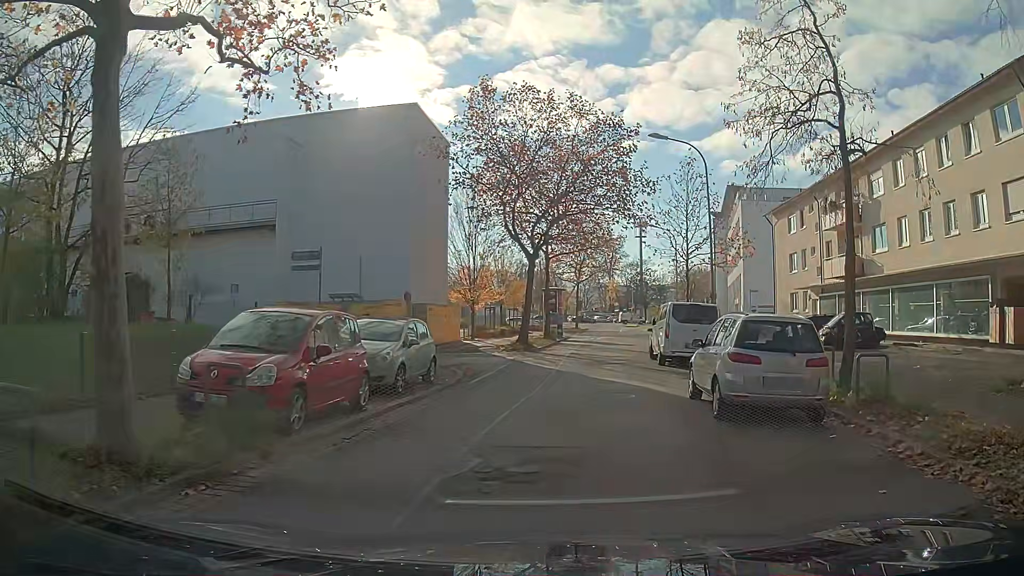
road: unclassified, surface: asphalt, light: Day
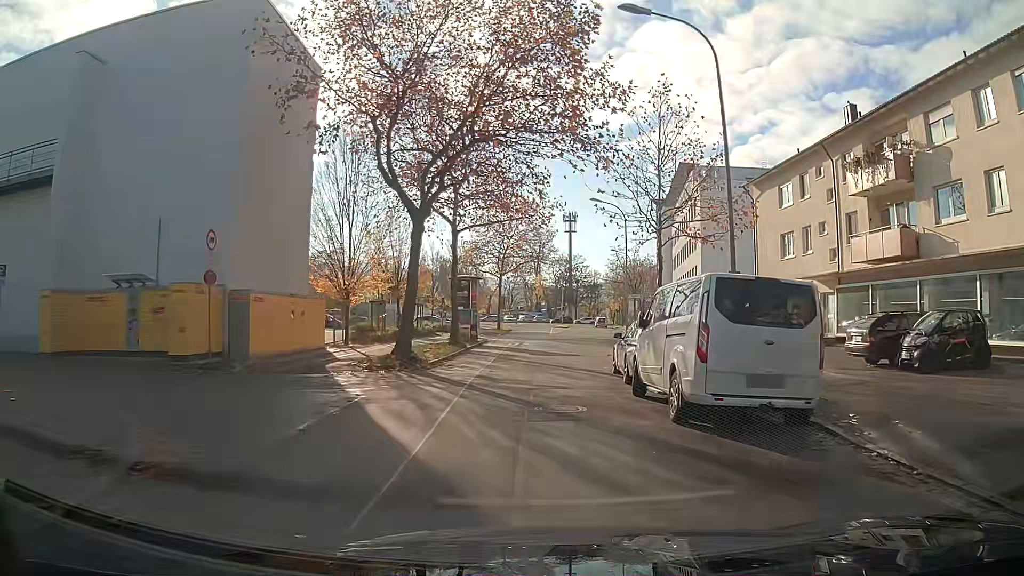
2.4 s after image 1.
(+1.0, +12.8) m; +6°
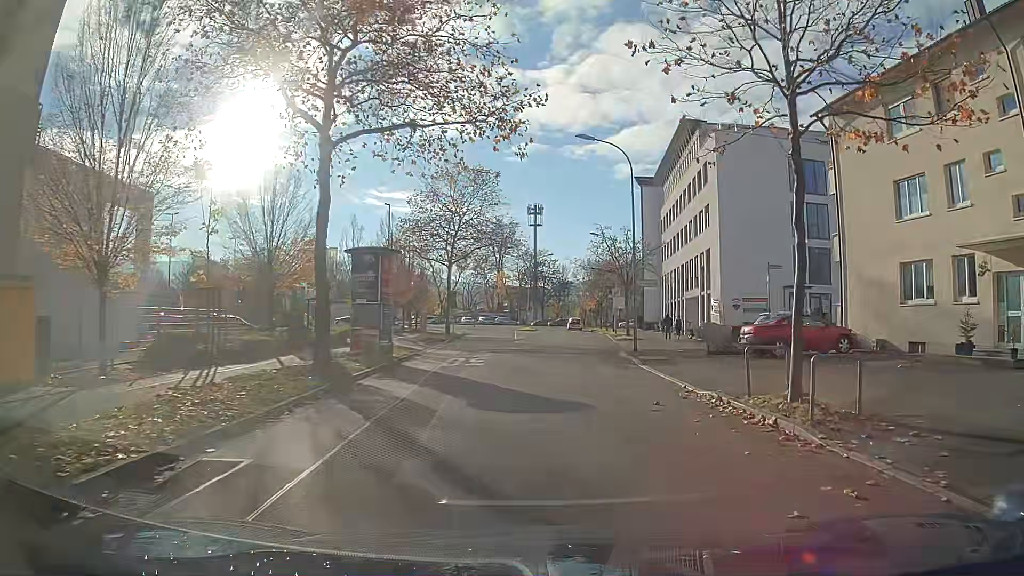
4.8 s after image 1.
(+0.3, +16.1) m; +3°
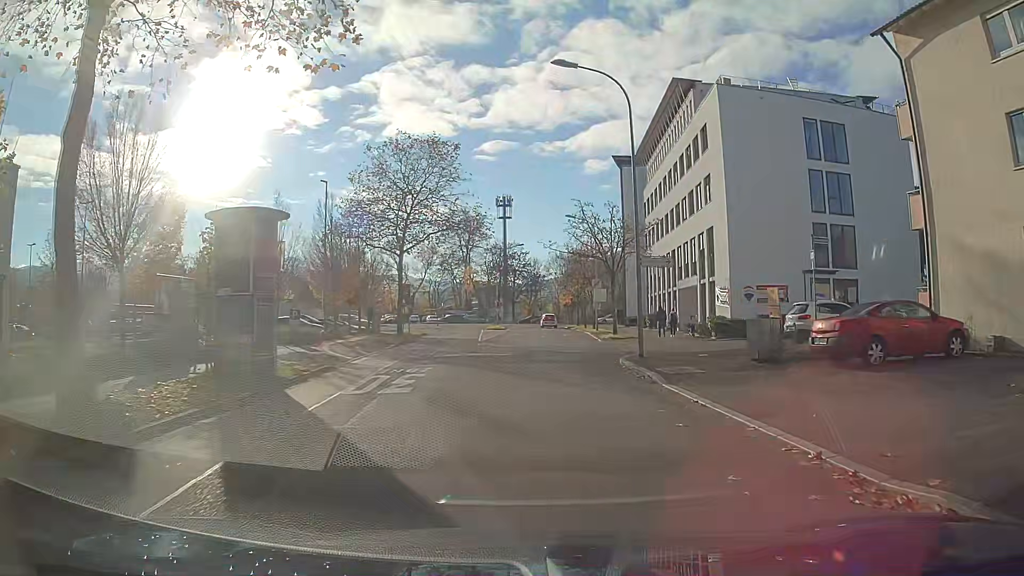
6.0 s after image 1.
(+0.1, +8.4) m; +2°
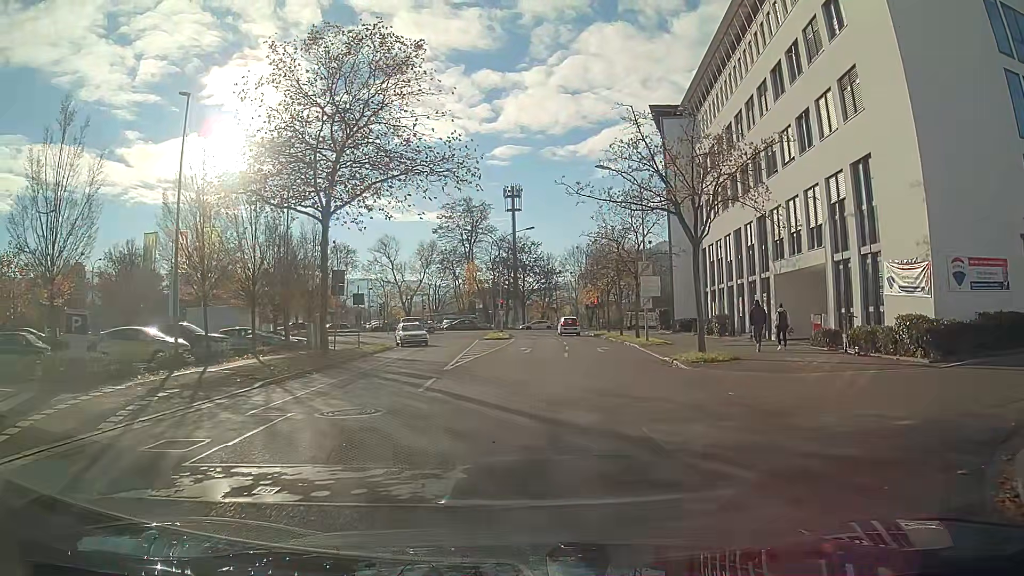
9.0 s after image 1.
(-0.1, +18.5) m; -2°
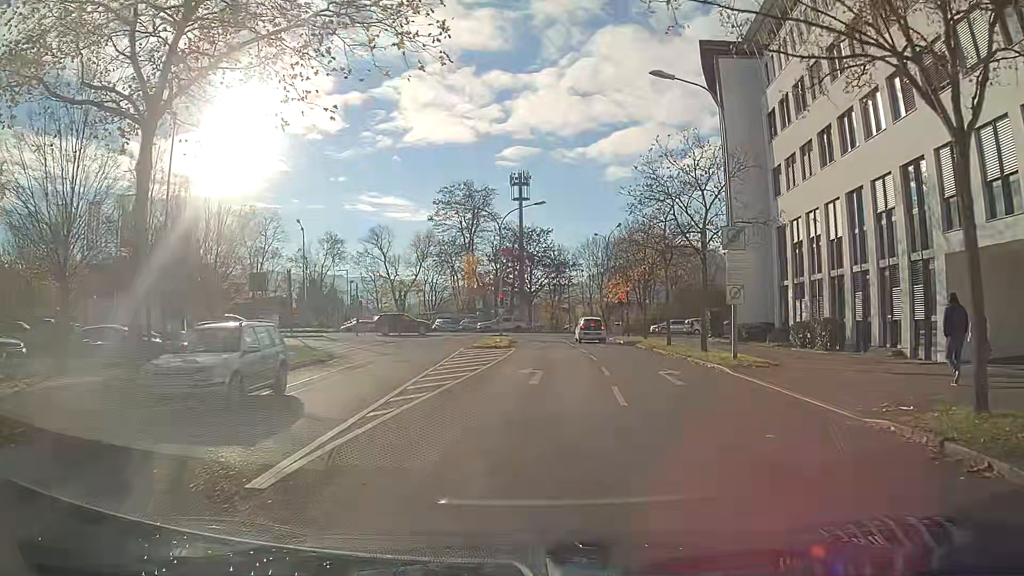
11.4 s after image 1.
(0.0, +14.4) m; 0°
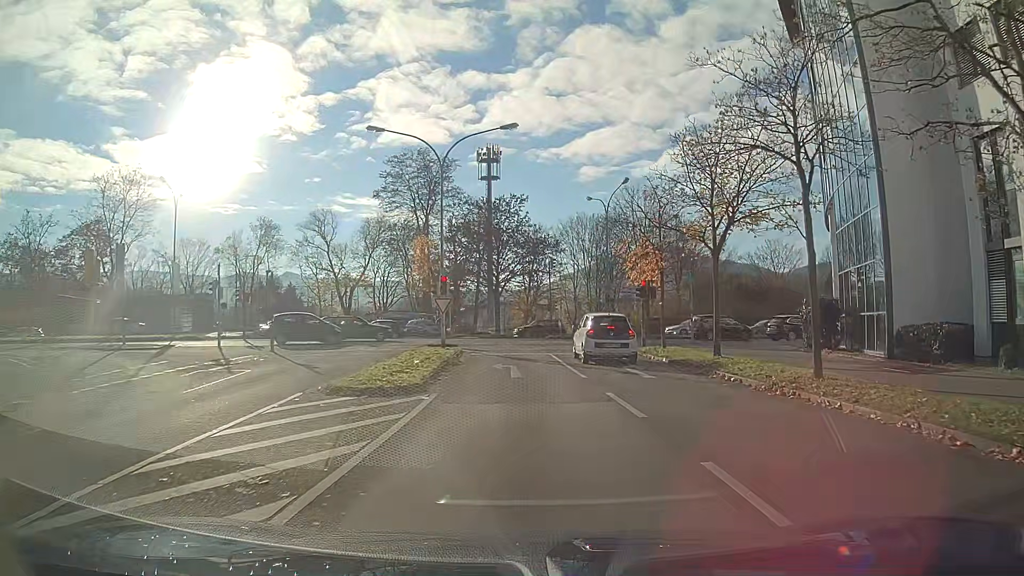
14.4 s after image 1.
(+0.2, +19.9) m; +1°
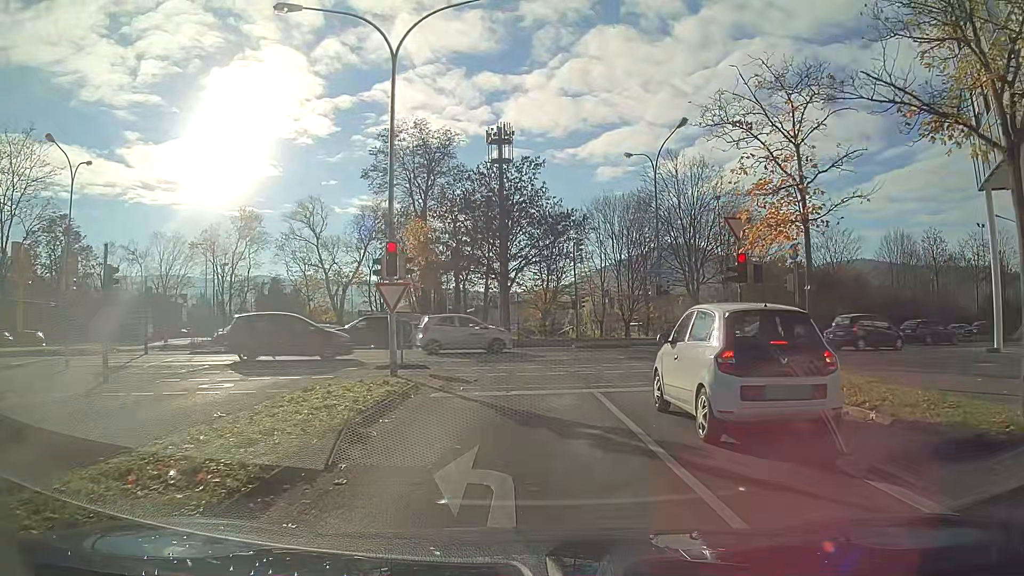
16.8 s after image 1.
(-0.1, +13.0) m; -1°
